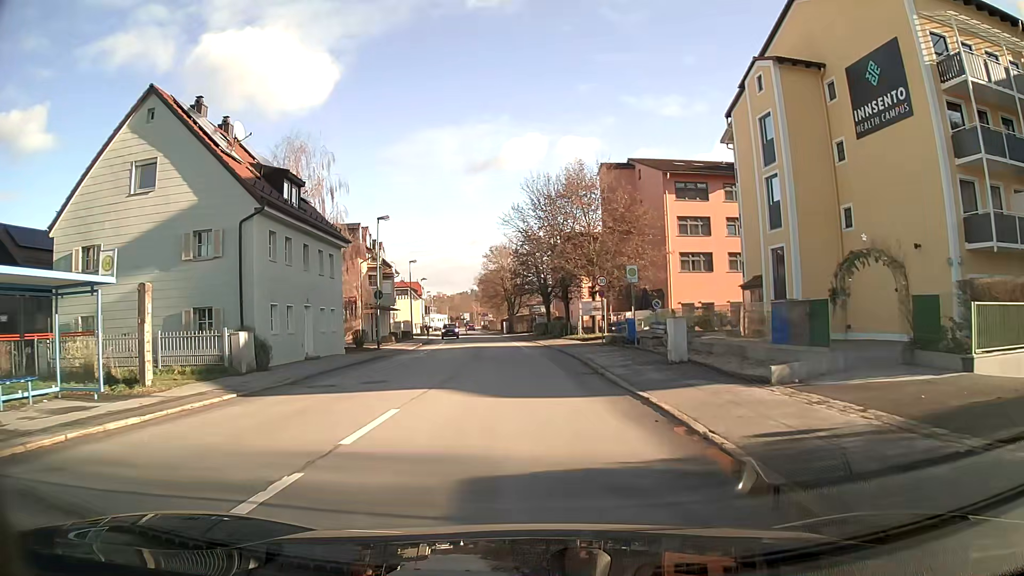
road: primary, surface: asphalt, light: Day
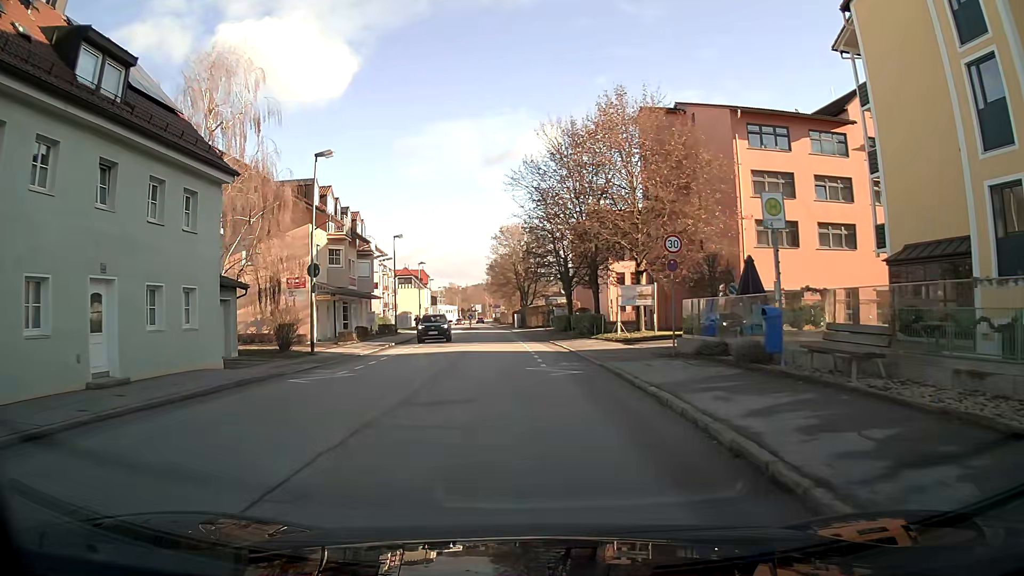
(-0.1, +14.7) m; -1°
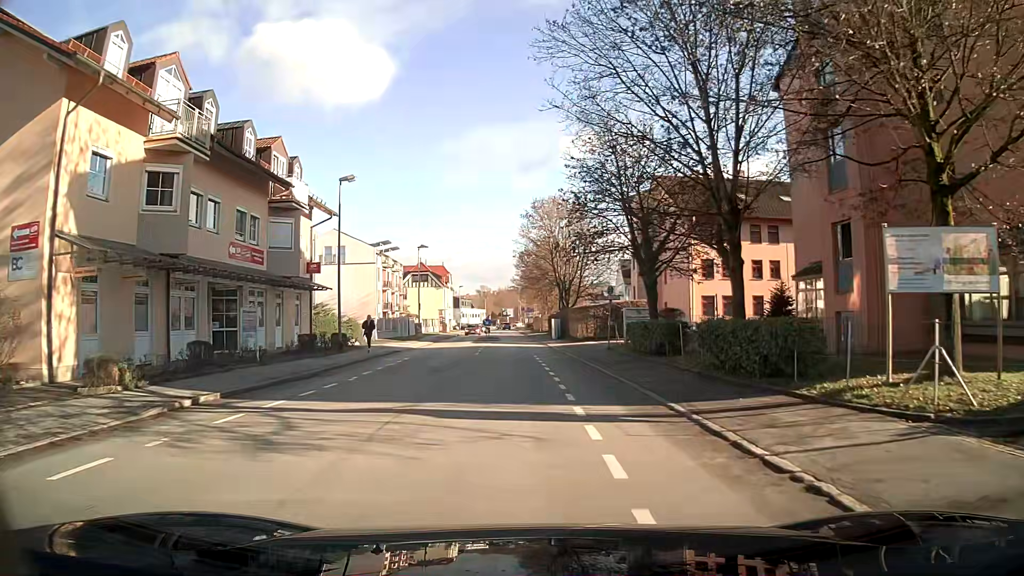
(-0.7, +24.0) m; -3°
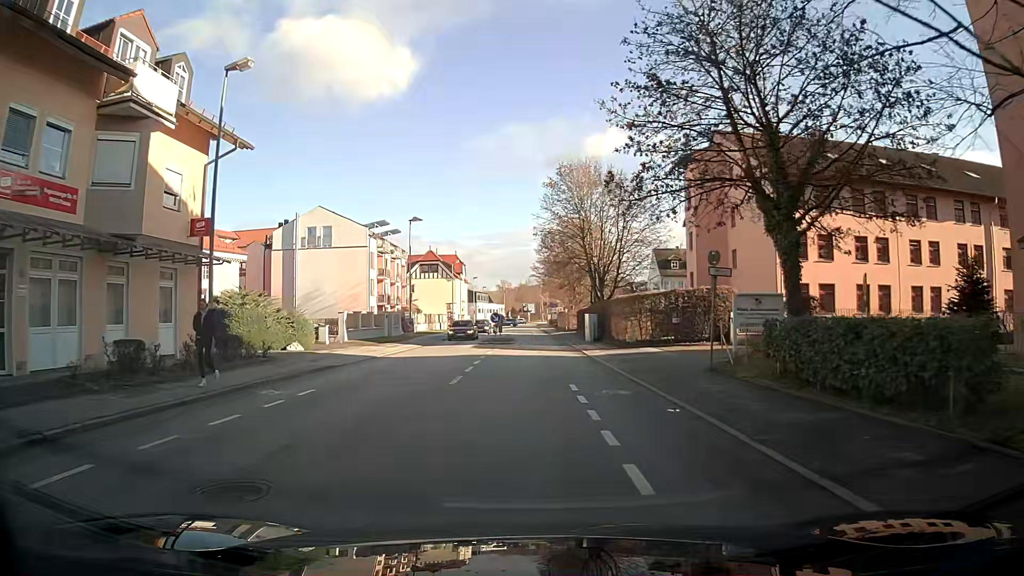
(-0.3, +14.3) m; -2°
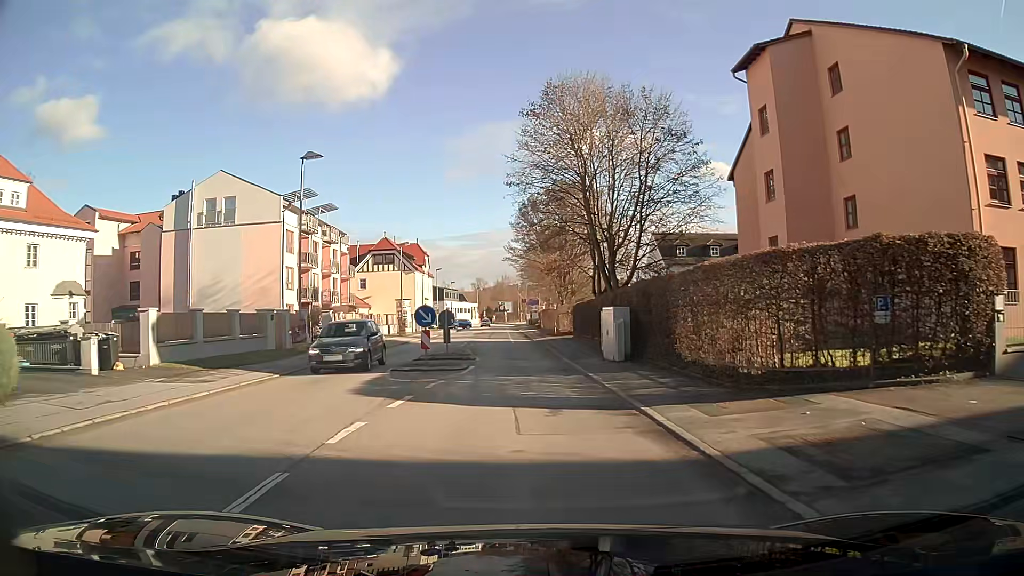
(+0.3, +19.2) m; +2°
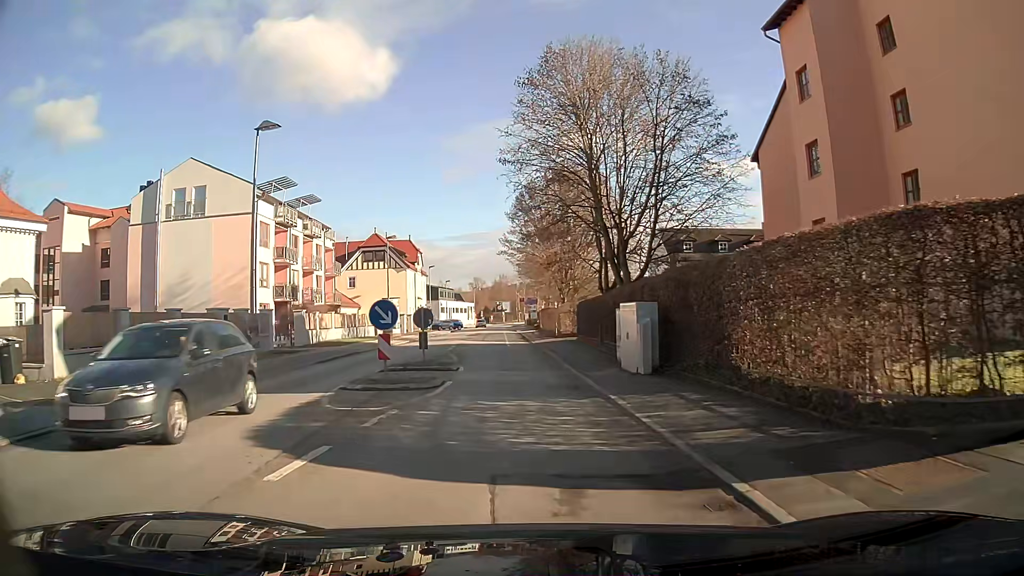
(0.0, +4.8) m; 0°
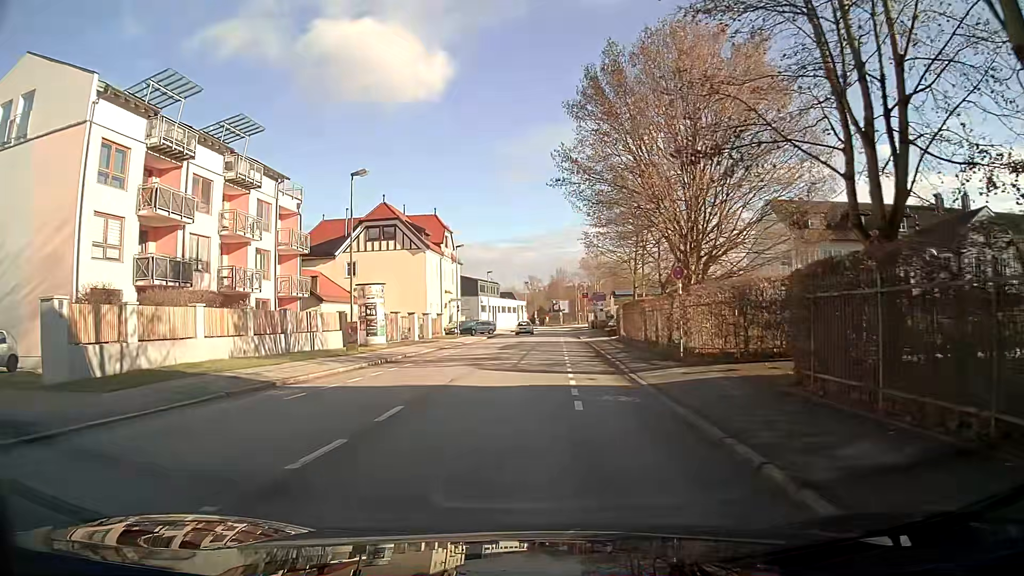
(-1.1, +24.2) m; -5°
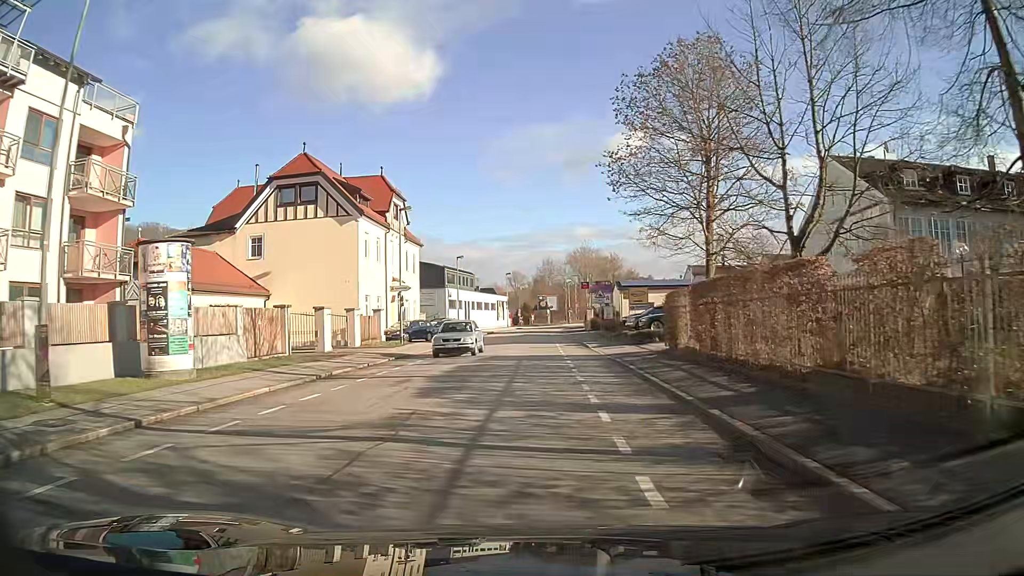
(+0.3, +19.5) m; +2°
(0, +10) (0, +20) (0, +30) (0, +40) (0, +50) (0, +60) (+1, +70) (+1, +80) (+3, +90) (+5, +100) m
